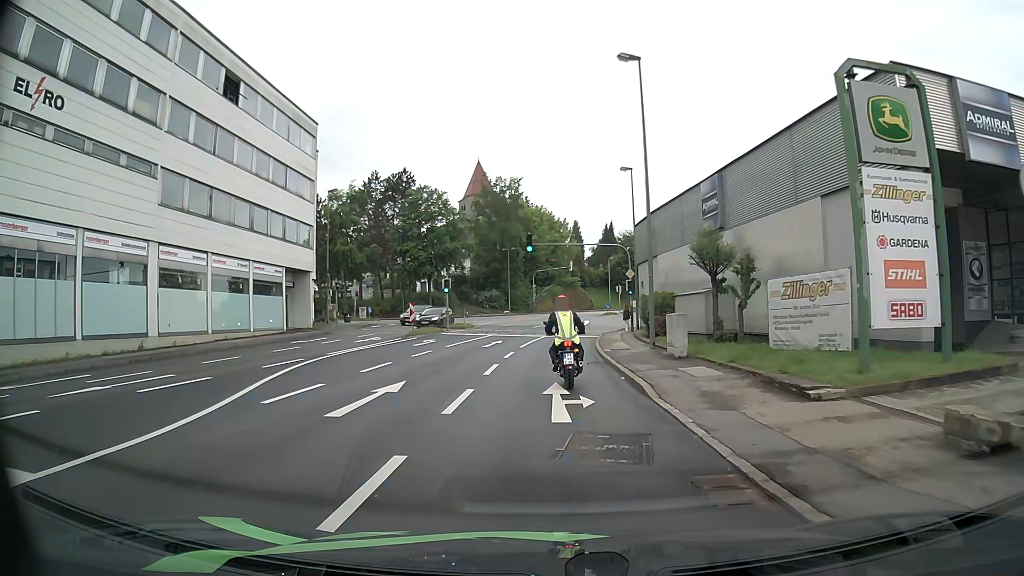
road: tertiary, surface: asphalt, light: Day
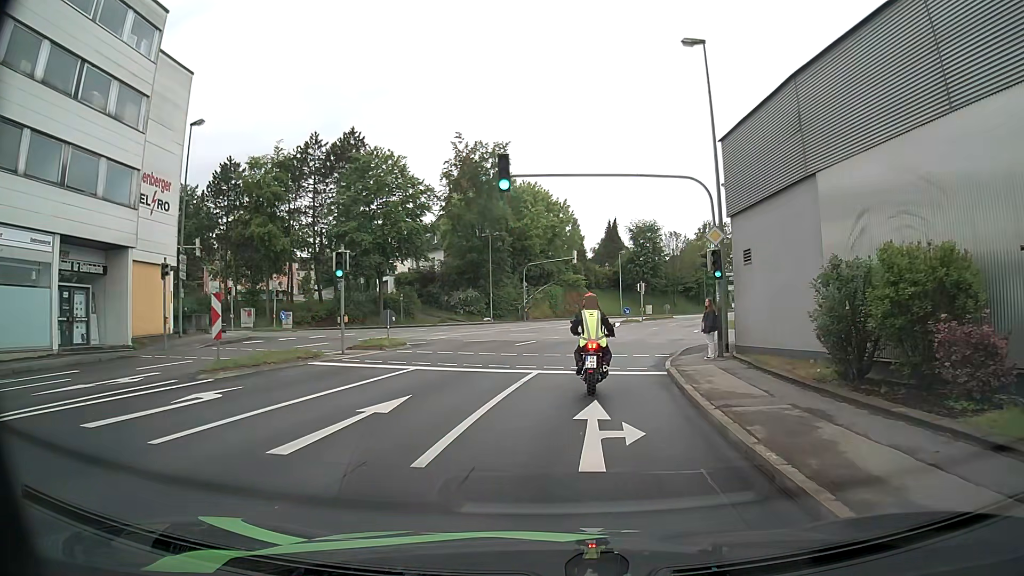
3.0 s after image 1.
(-0.1, +21.5) m; 0°
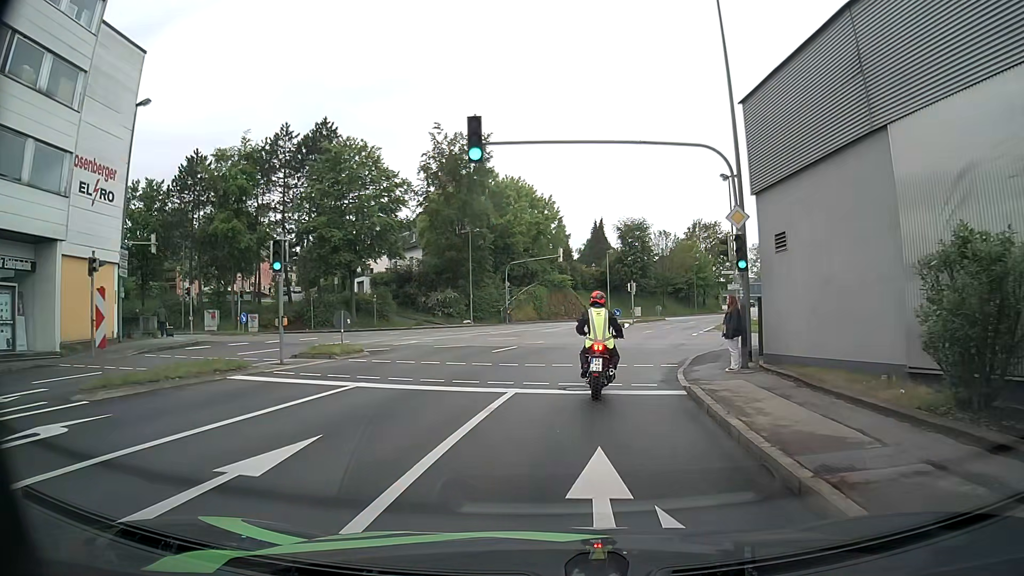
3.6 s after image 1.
(0.0, +3.9) m; 0°
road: tertiary_link
